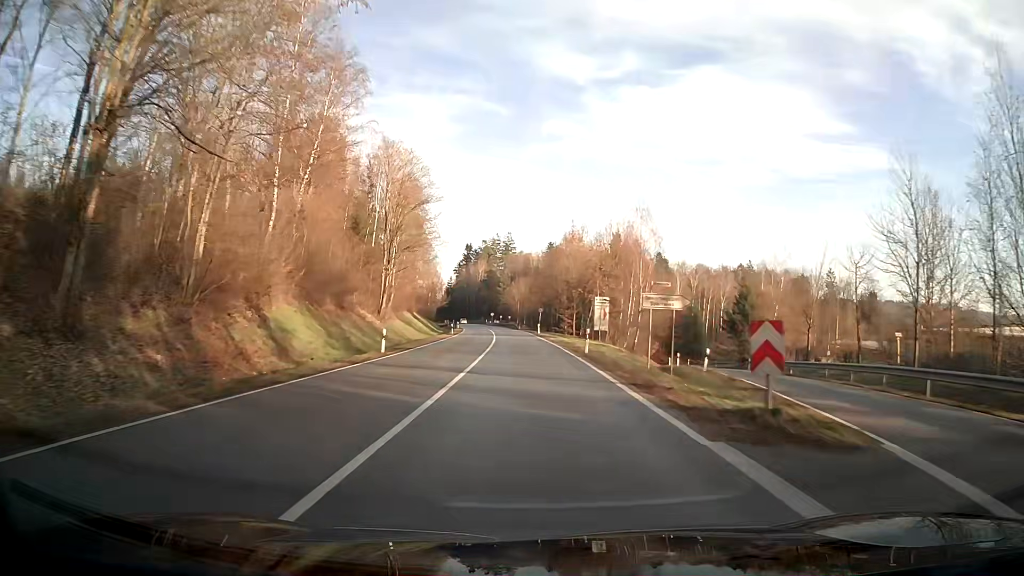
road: secondary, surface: asphalt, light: Day
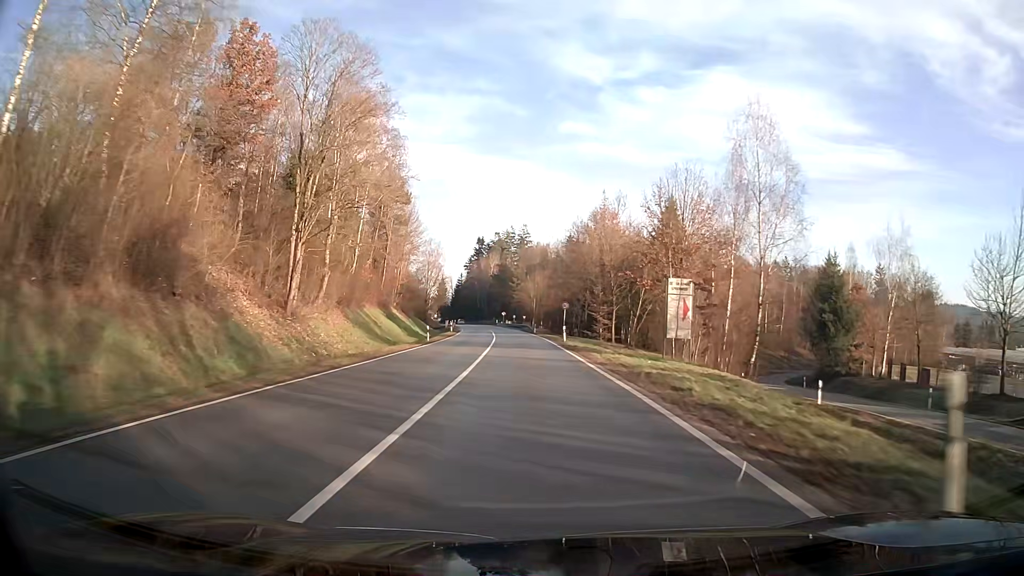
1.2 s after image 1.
(-0.3, +25.3) m; -1°
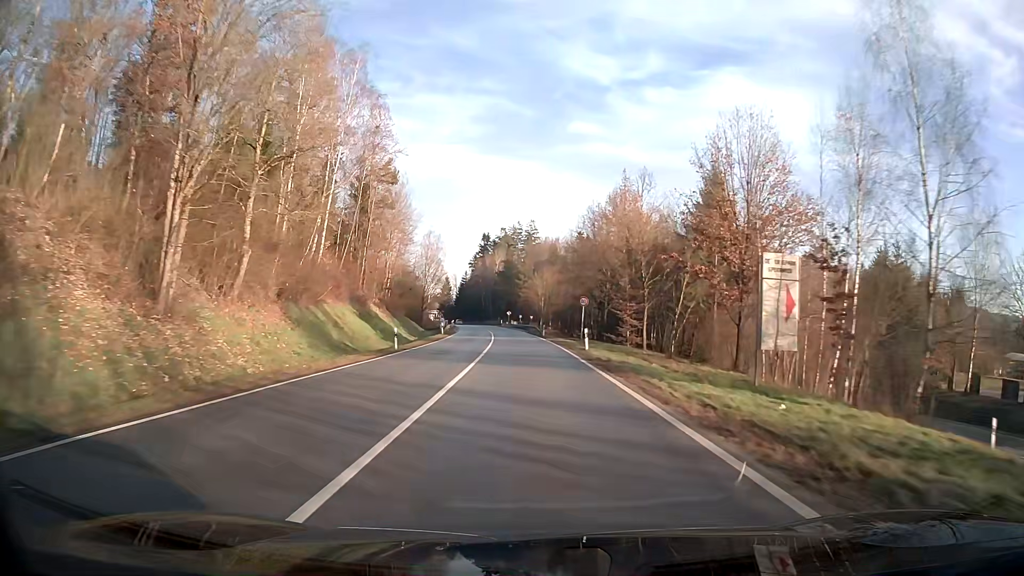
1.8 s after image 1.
(-0.1, +12.6) m; -1°
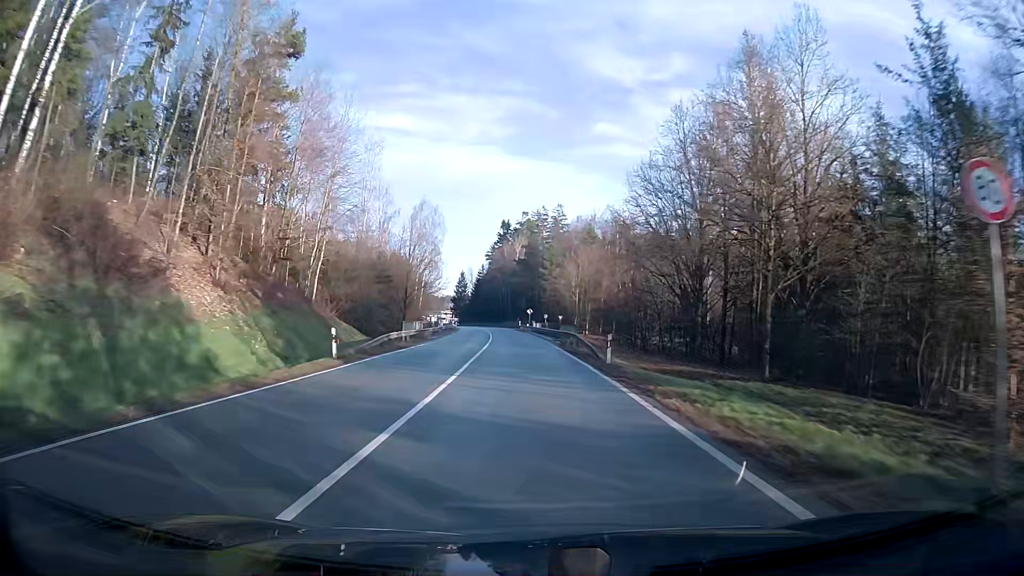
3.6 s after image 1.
(-0.7, +37.3) m; -2°
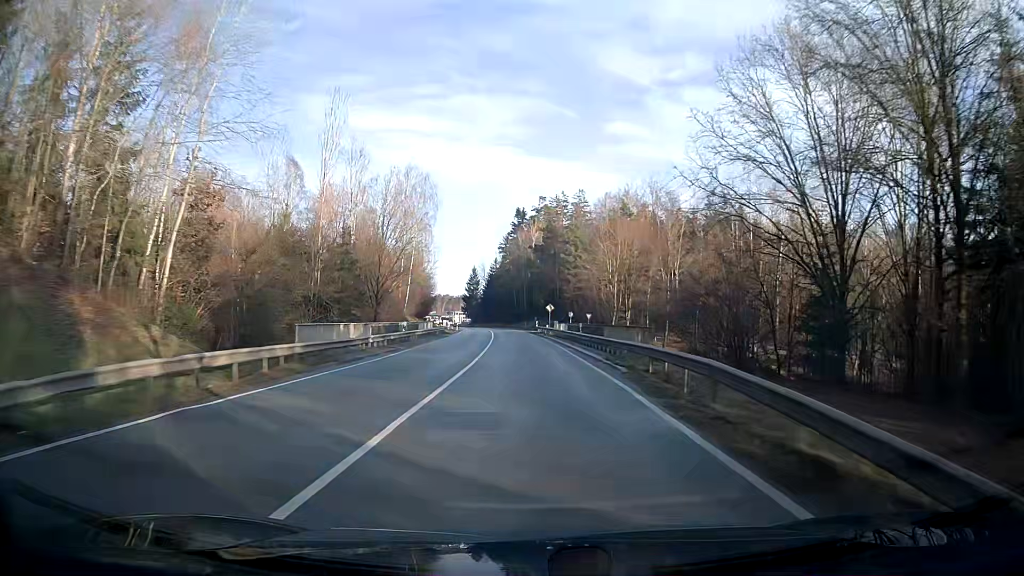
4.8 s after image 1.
(-0.3, +24.6) m; -1°
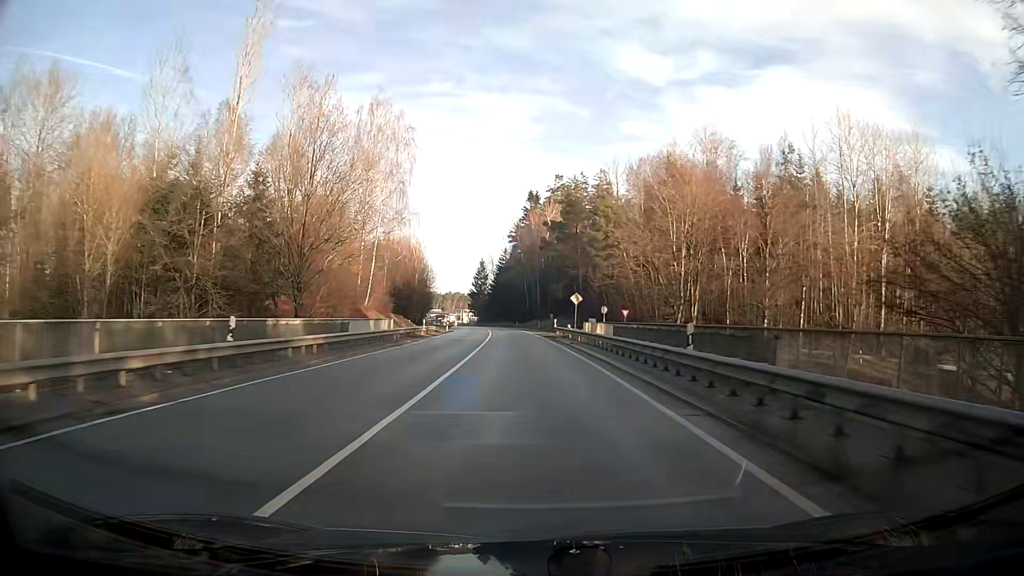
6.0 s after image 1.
(-0.2, +24.3) m; -1°
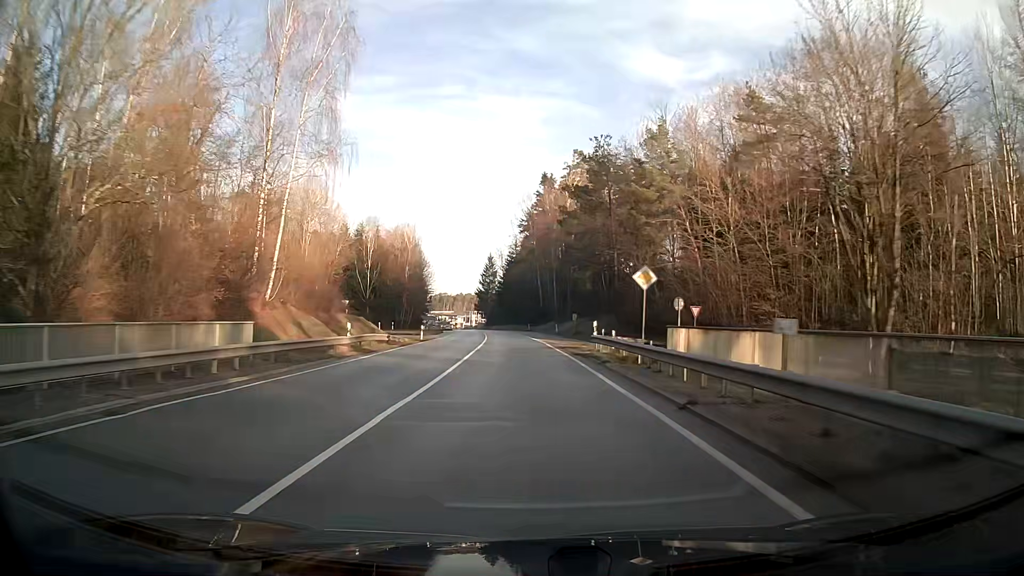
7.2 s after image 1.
(-0.3, +24.0) m; -1°
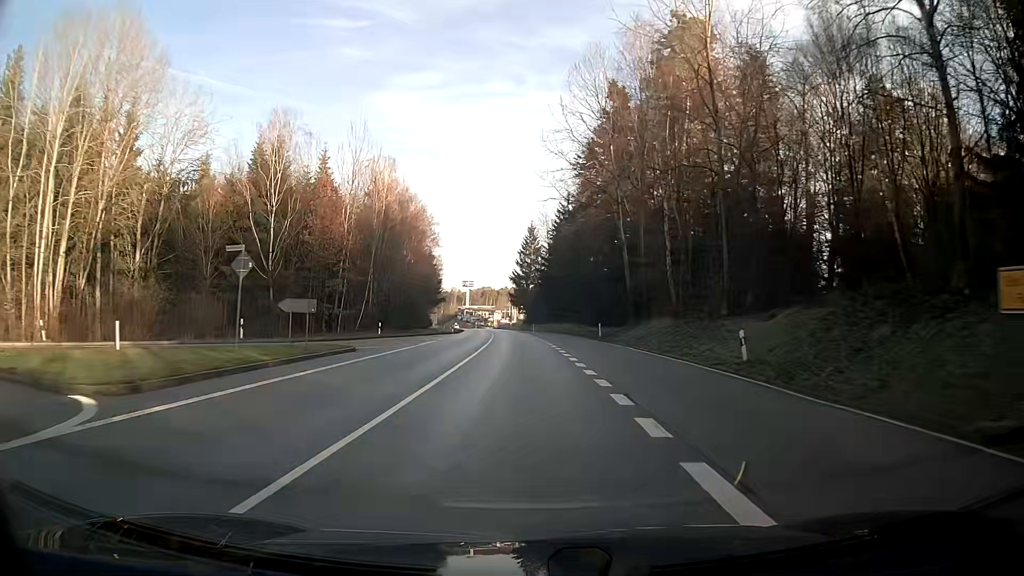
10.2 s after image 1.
(-2.0, +58.6) m; -4°
